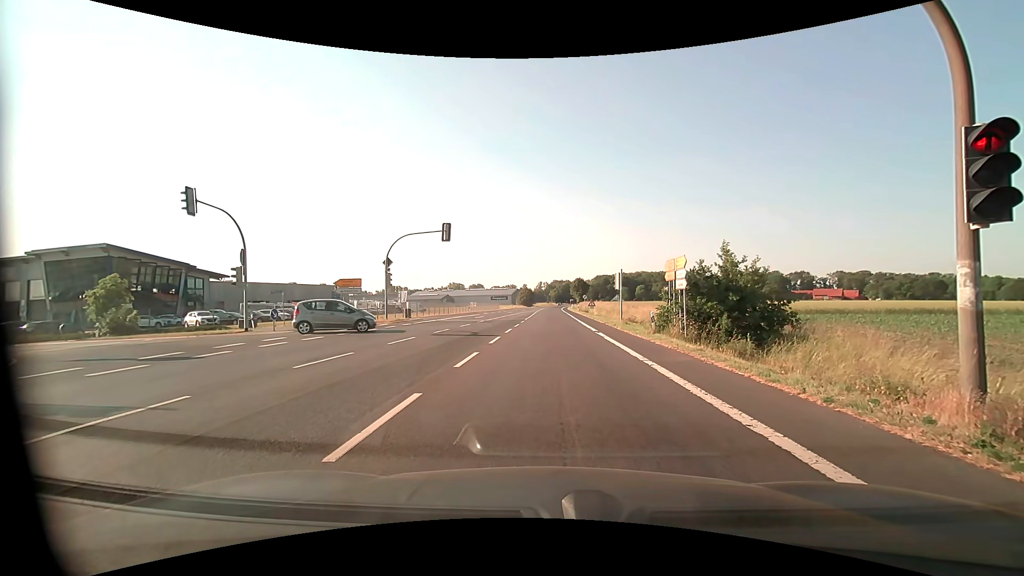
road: primary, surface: asphalt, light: Day
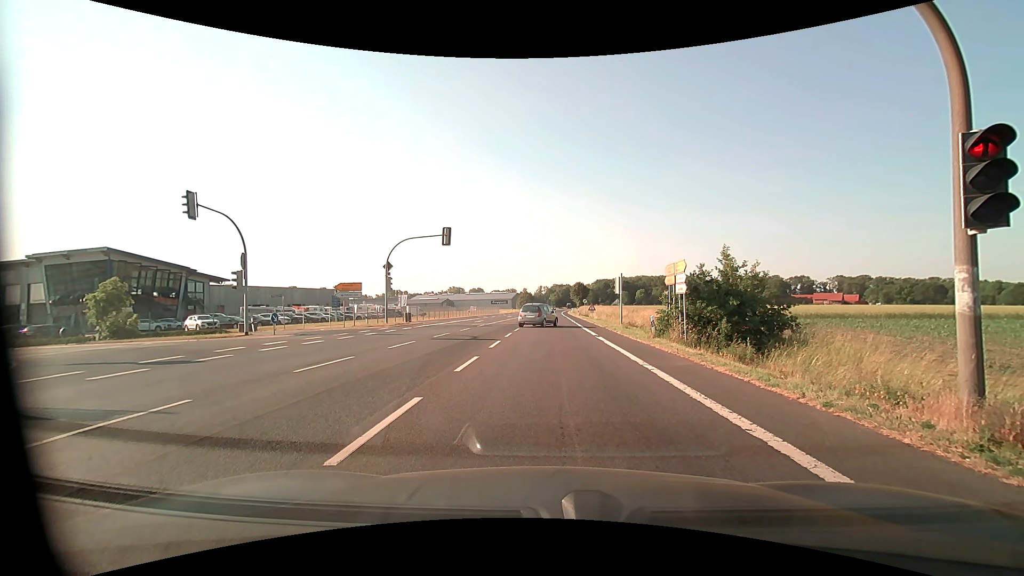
(0.0, +0.2) m; 0°
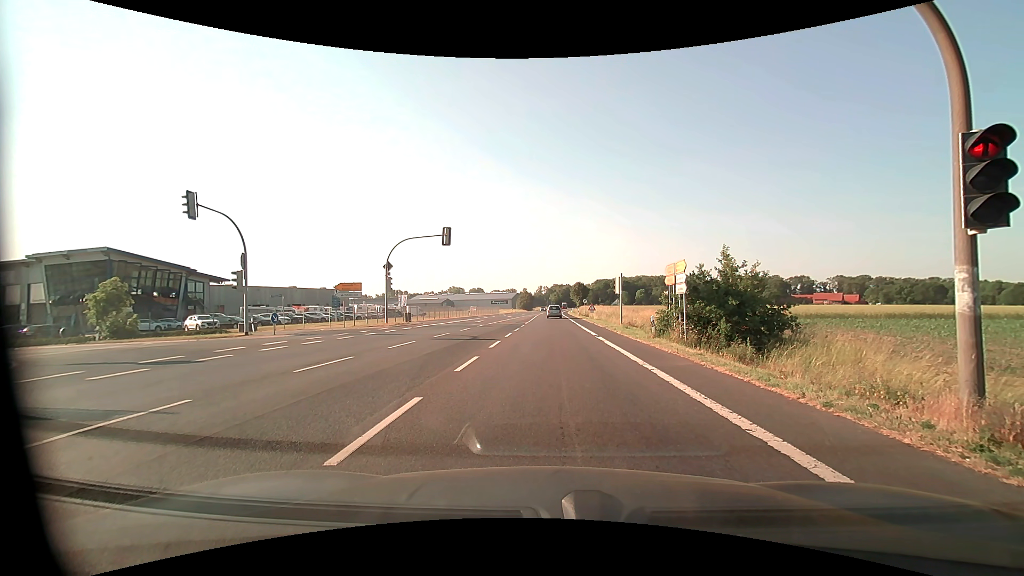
(0.0, 0.0) m; 0°
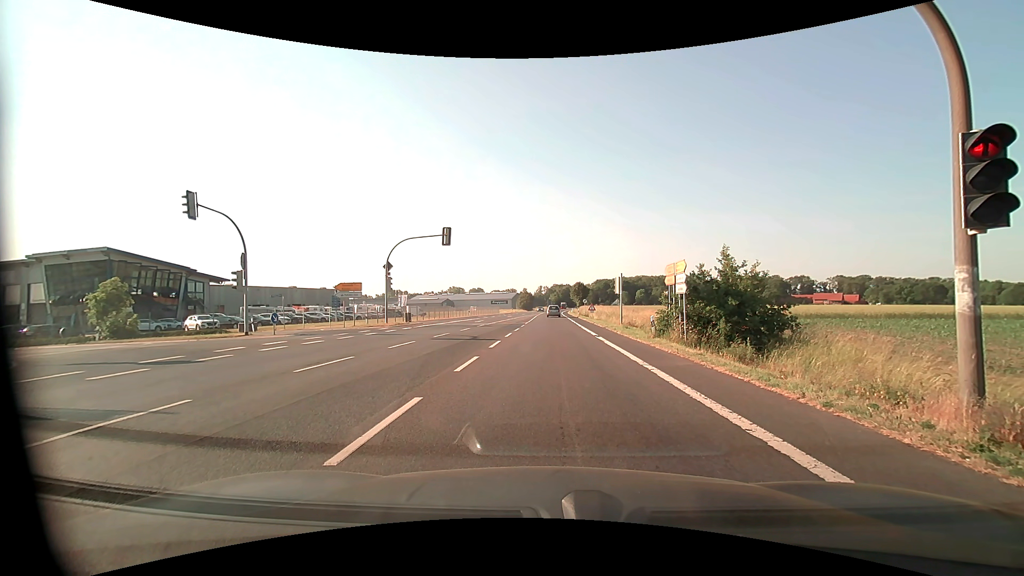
(0.0, 0.0) m; 0°
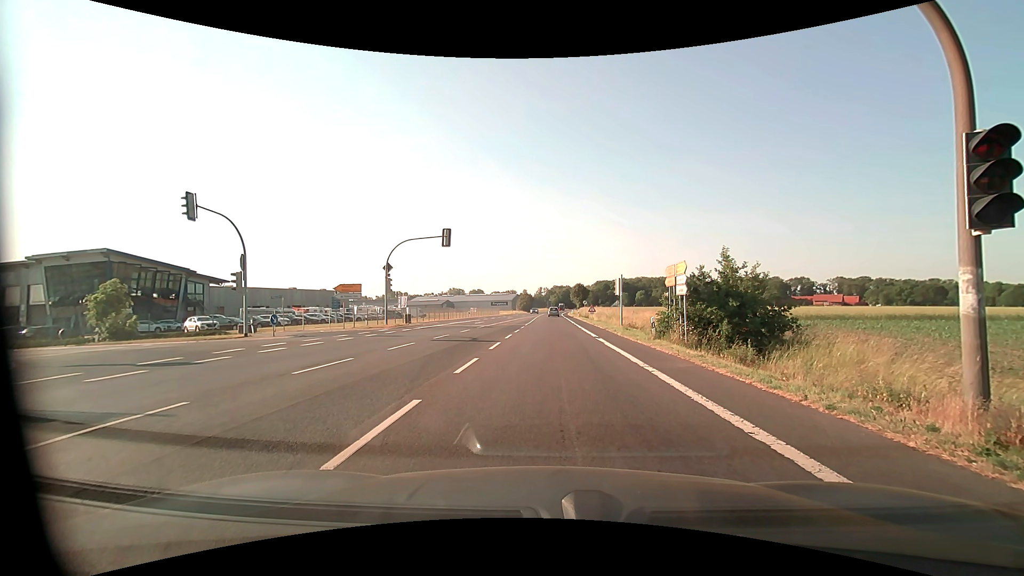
(0.0, 0.0) m; 0°
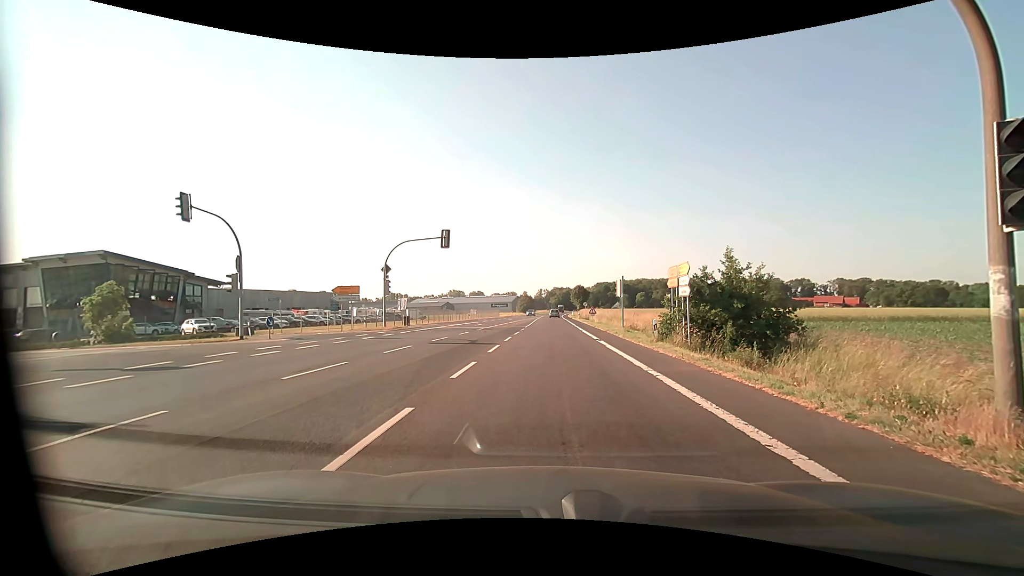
(0.0, +0.5) m; 0°
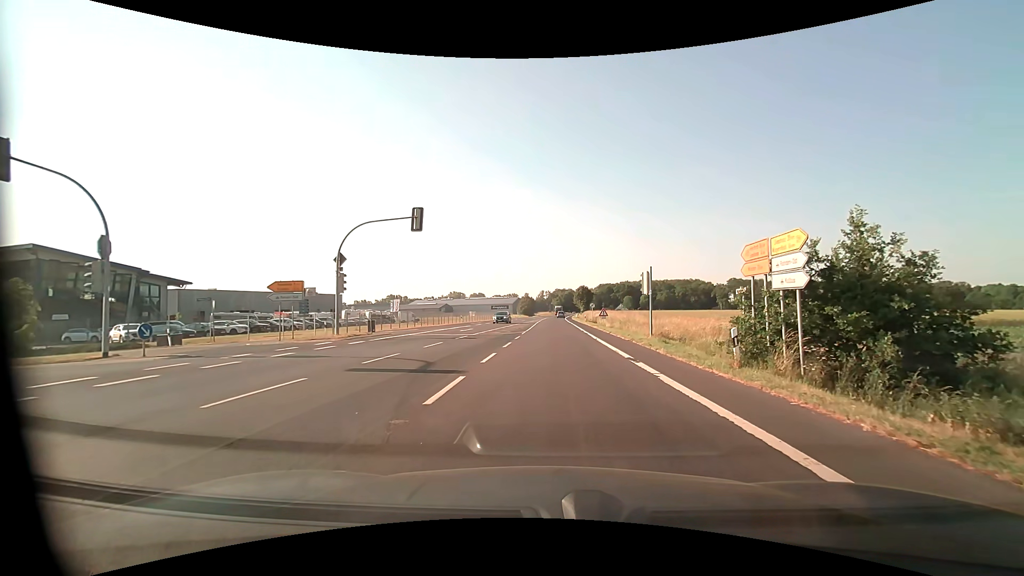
(-0.3, +9.1) m; -2°
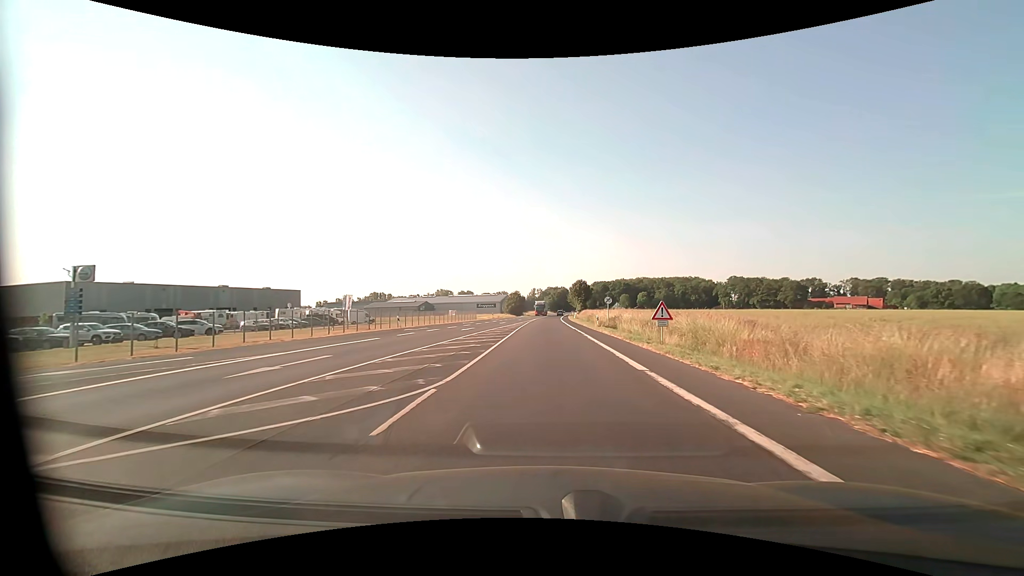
(+0.3, +26.4) m; +1°
(0, +10) (0, +20) (0, +30) (0, +40) (0, +50) (0, +60) (0, +70) (0, +80) (+1, +90) (+1, +100) m
